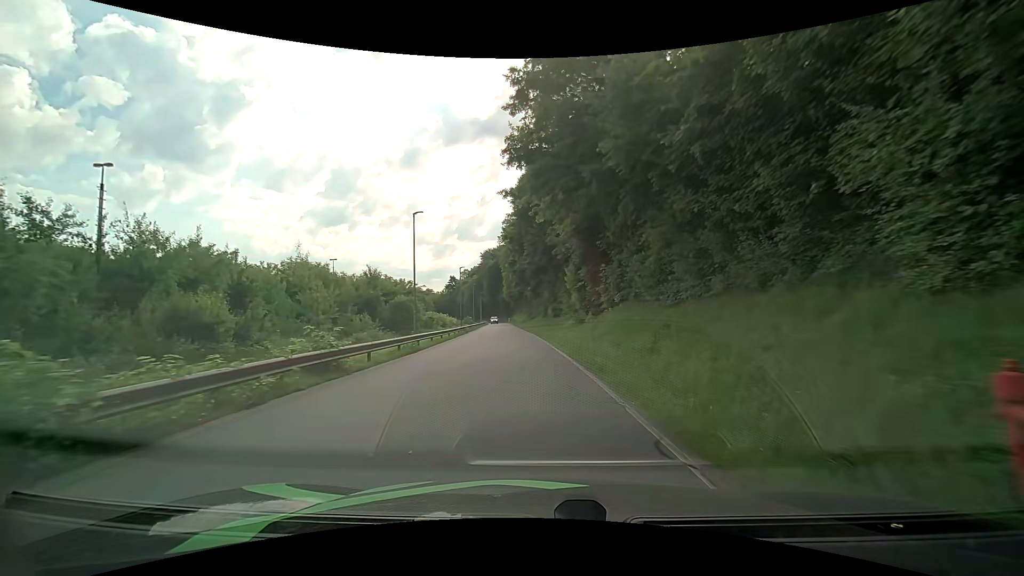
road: residential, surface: asphalt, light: Day
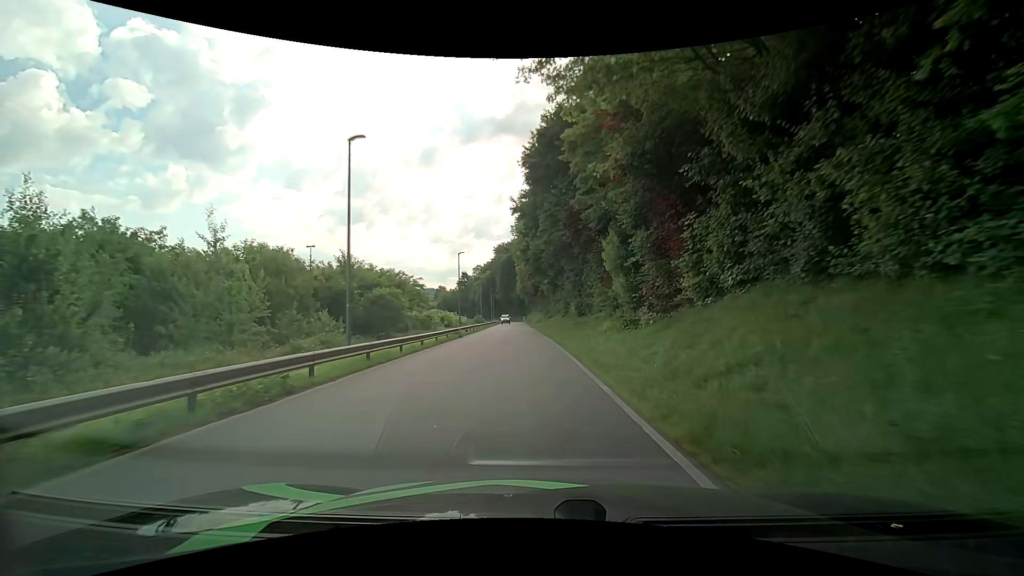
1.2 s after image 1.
(-0.2, +12.8) m; -2°
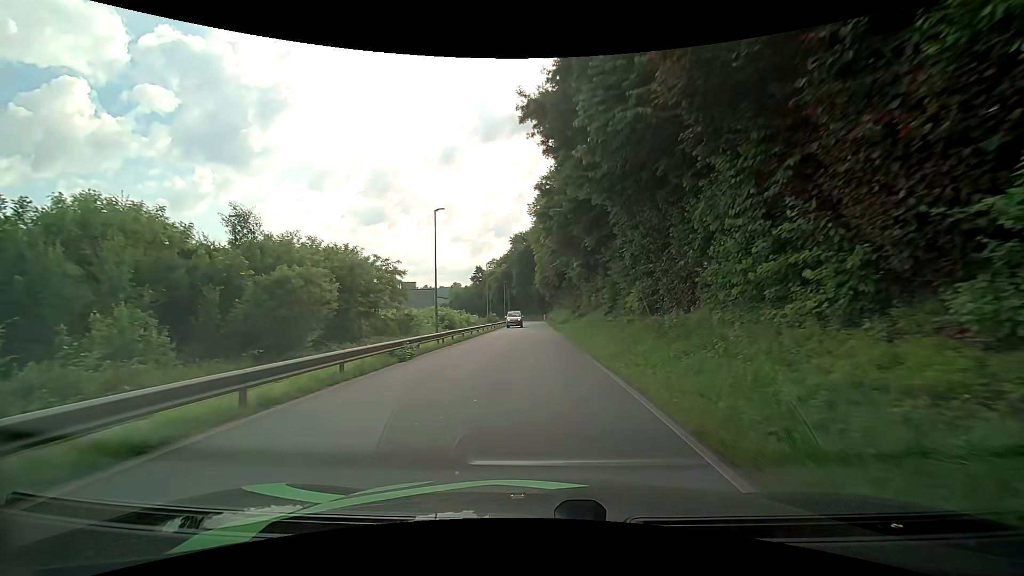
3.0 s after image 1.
(-0.5, +19.6) m; -3°
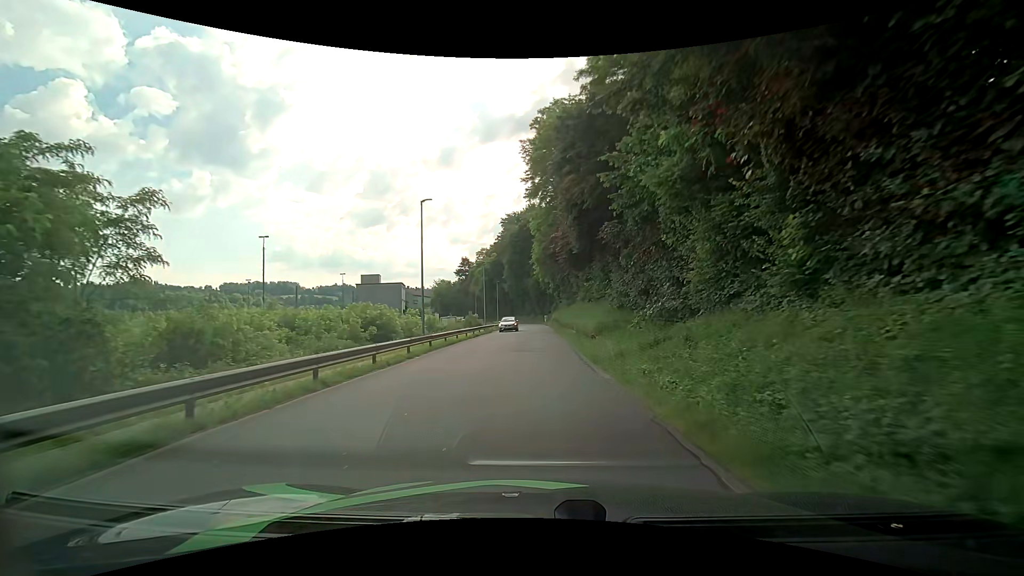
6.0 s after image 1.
(+0.1, +32.9) m; 0°
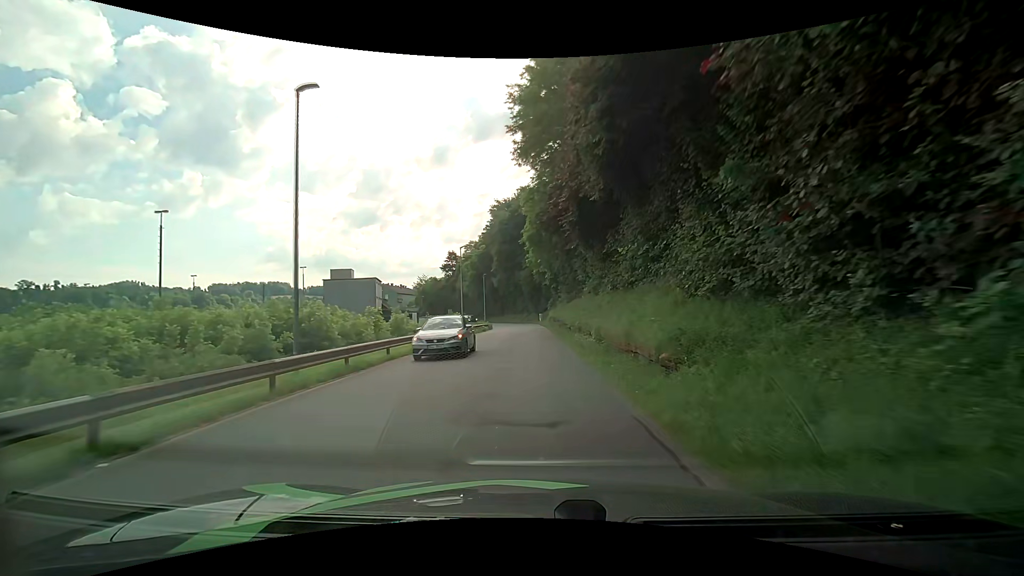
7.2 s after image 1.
(+0.1, +13.3) m; +1°
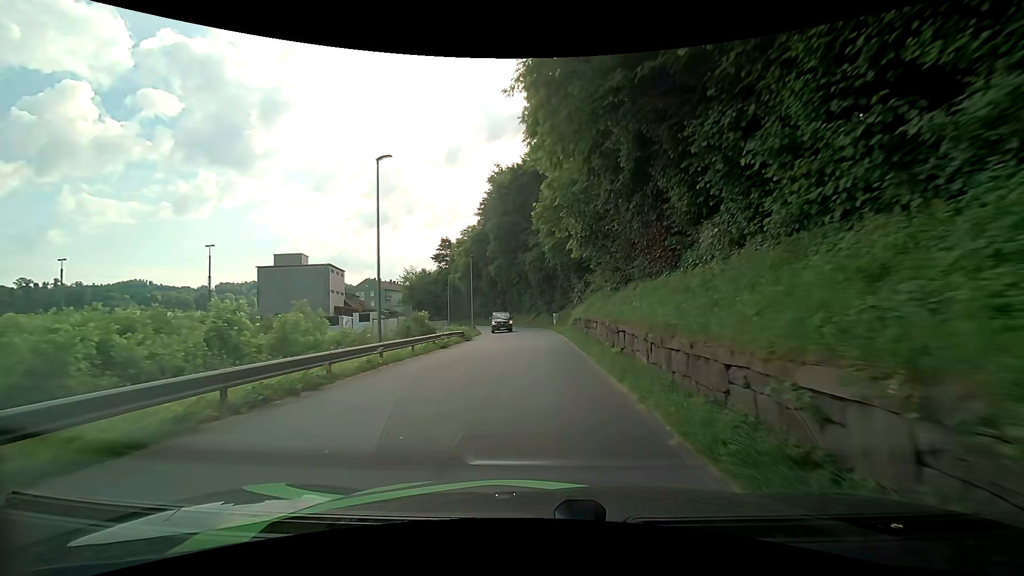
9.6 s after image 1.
(-0.1, +25.8) m; -1°
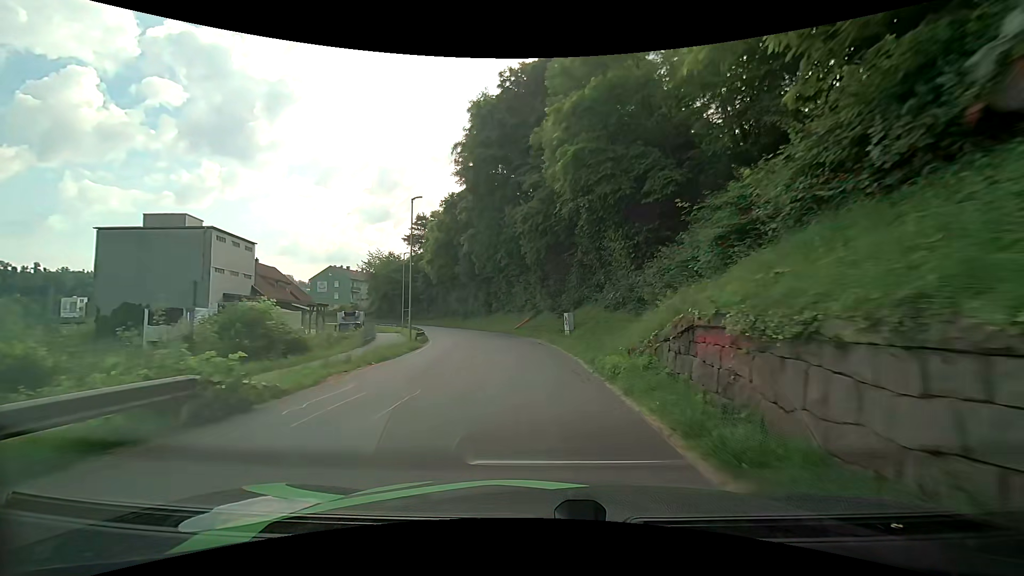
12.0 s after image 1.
(0.0, +25.3) m; 0°
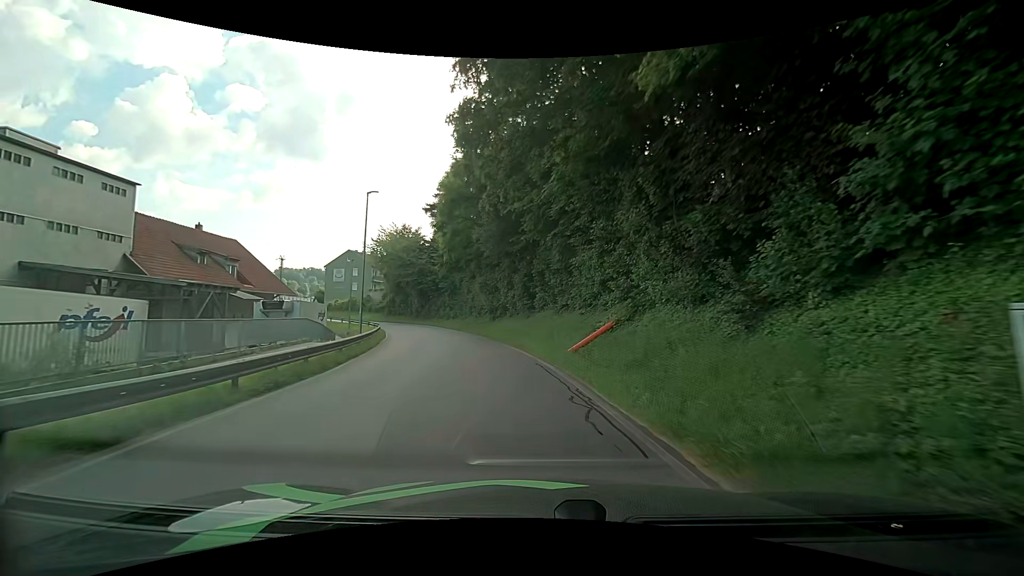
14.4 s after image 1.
(-0.9, +25.2) m; -6°
(0, +10) (-2, +20) (-4, +30) (-7, +39) (-10, +49) (-15, +57) (-22, +65) (-29, +72) (-36, +79) (-42, +87) m
